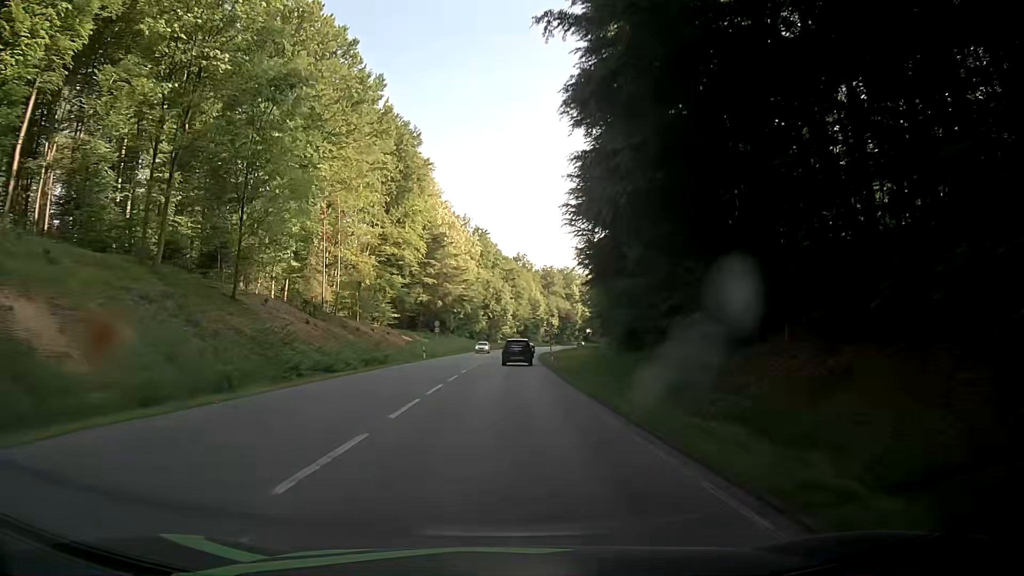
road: secondary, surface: asphalt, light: Day
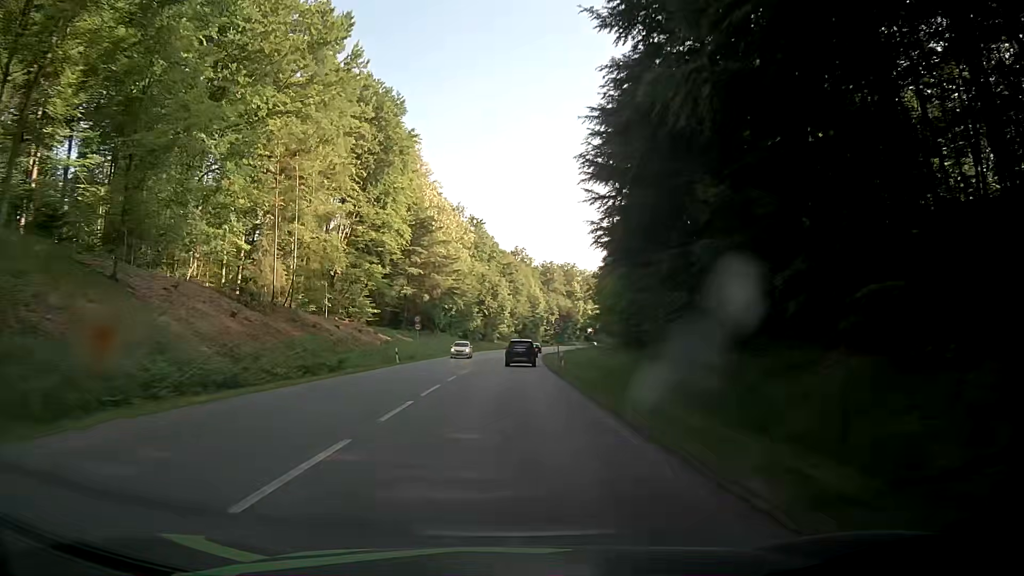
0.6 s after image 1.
(0.0, +12.8) m; +1°
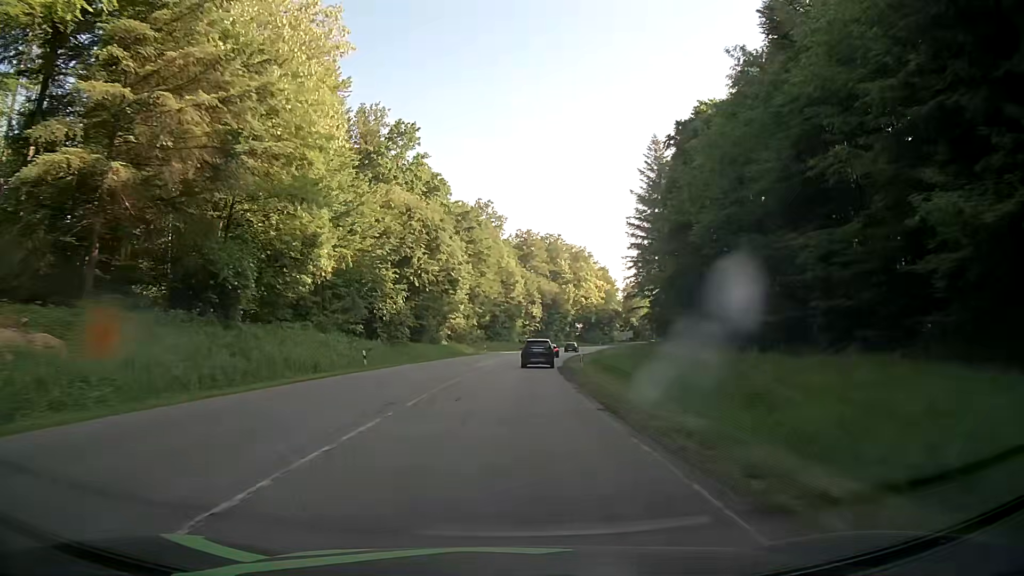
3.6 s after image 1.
(+1.0, +63.1) m; +3°
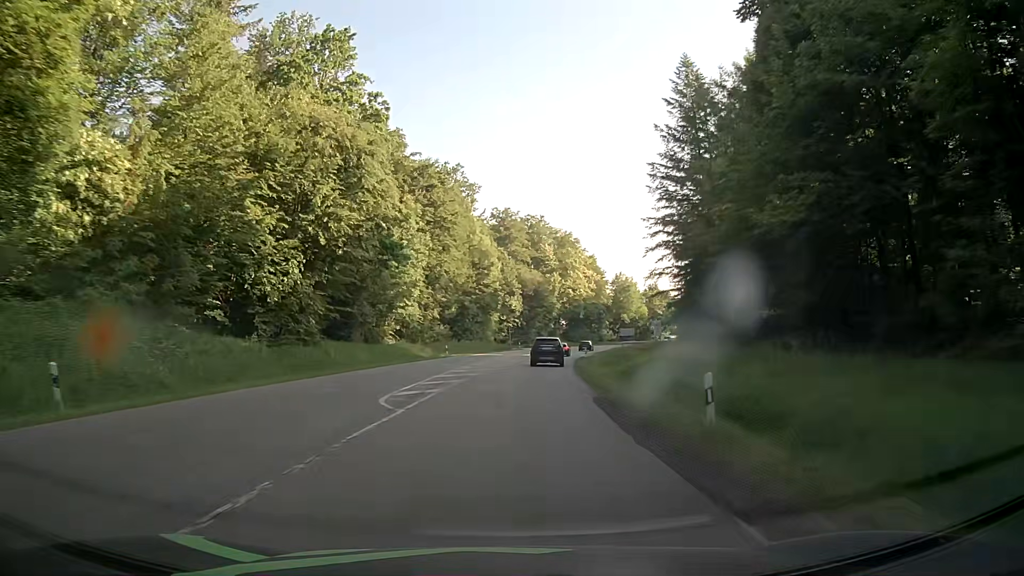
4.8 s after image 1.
(+0.2, +24.7) m; +1°
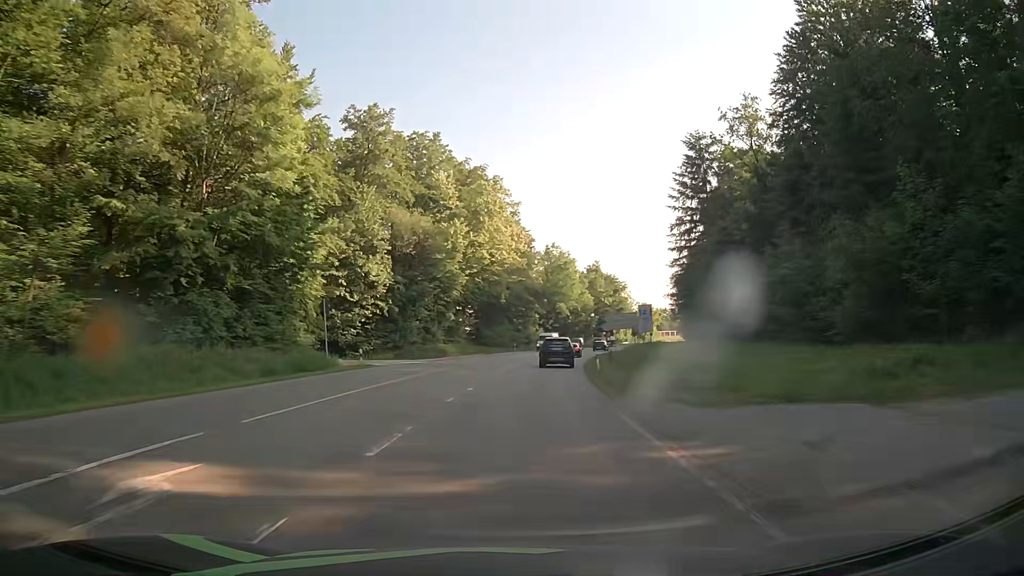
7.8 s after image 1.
(+4.4, +61.0) m; +8°
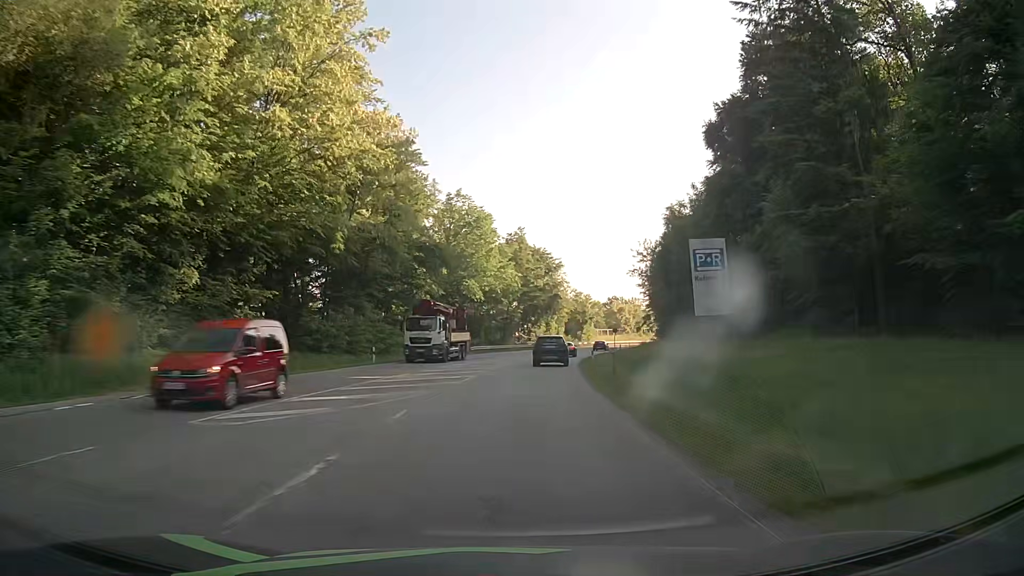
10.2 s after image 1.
(+3.3, +47.6) m; +8°
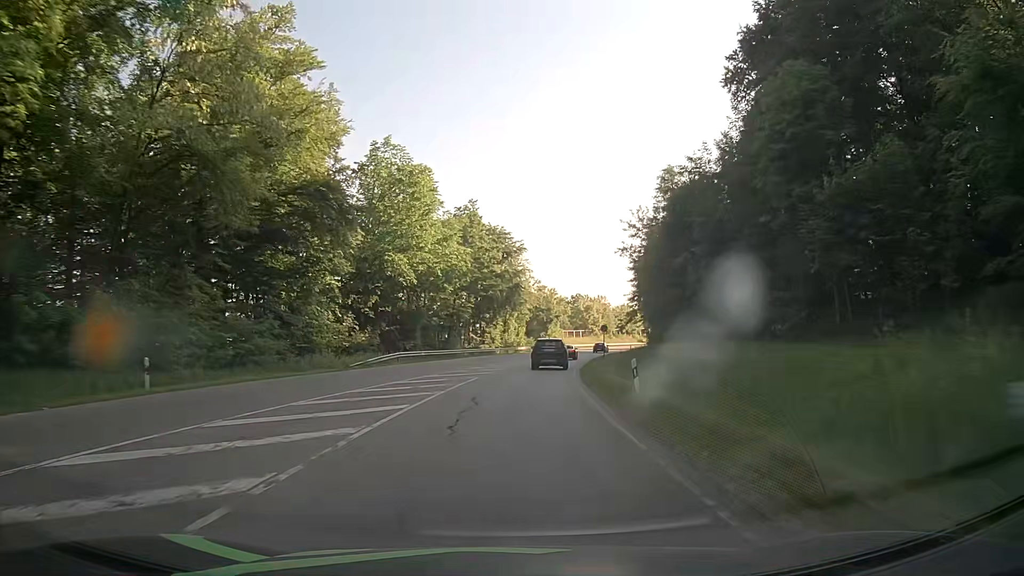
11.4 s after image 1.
(+0.8, +23.6) m; +4°
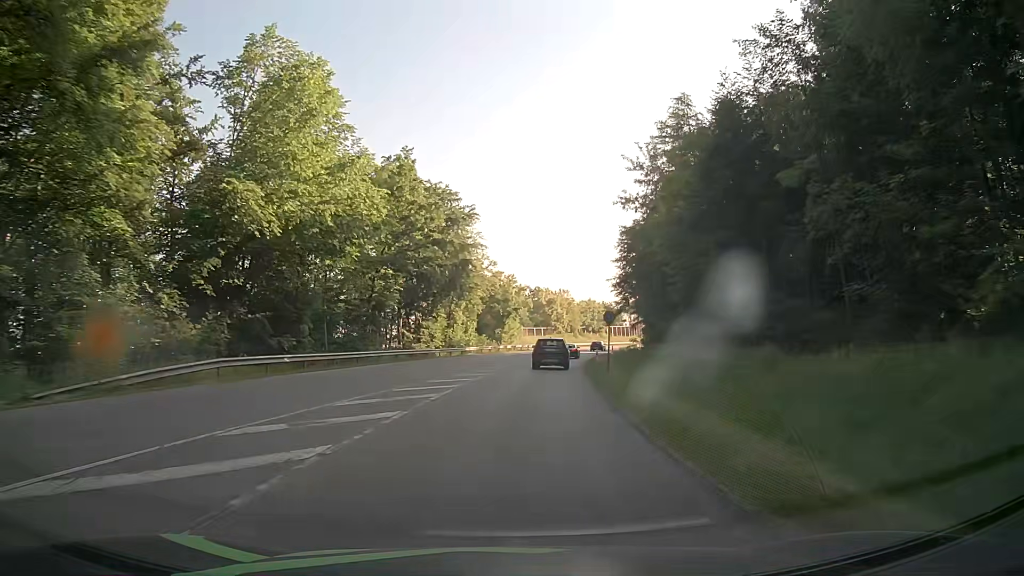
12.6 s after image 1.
(+0.8, +23.4) m; +4°
(0, +10) (+1, +20) (+2, +30) (+3, +40) (+4, +50) (+6, +60) (+7, +69) (+10, +79) (+12, +89) (+15, +99) m
